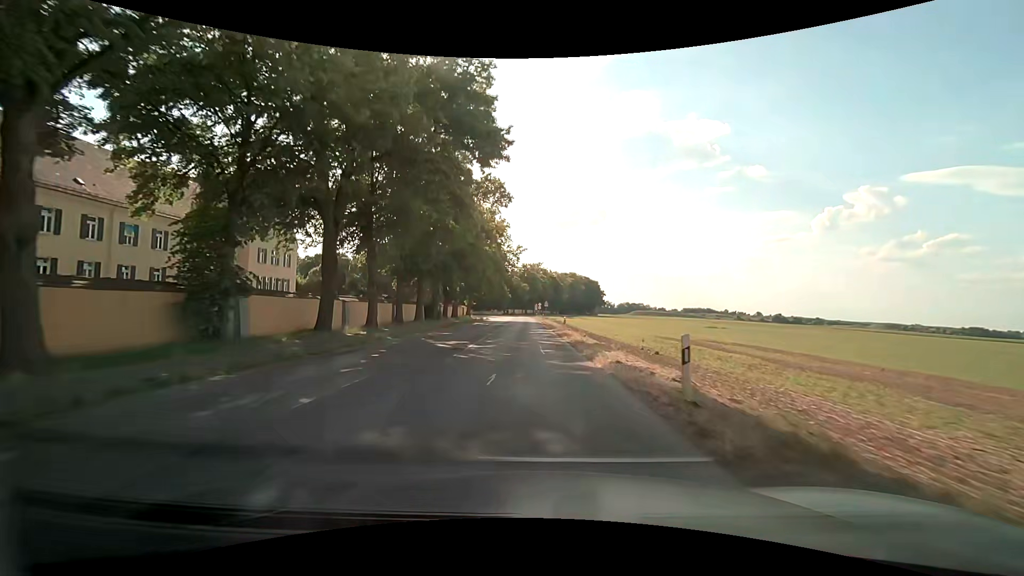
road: unclassified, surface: asphalt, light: Day
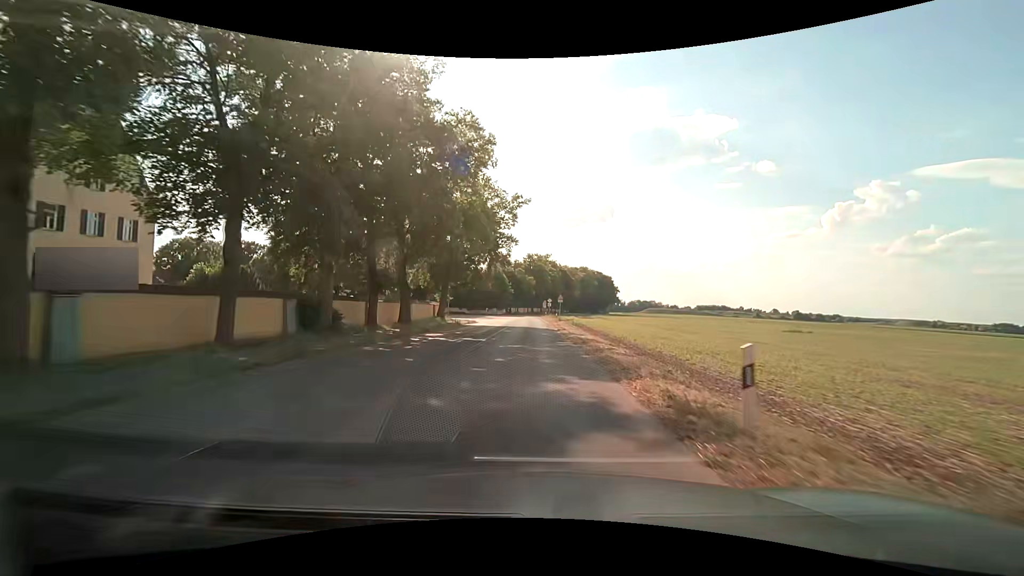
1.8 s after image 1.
(-0.3, +28.1) m; 0°
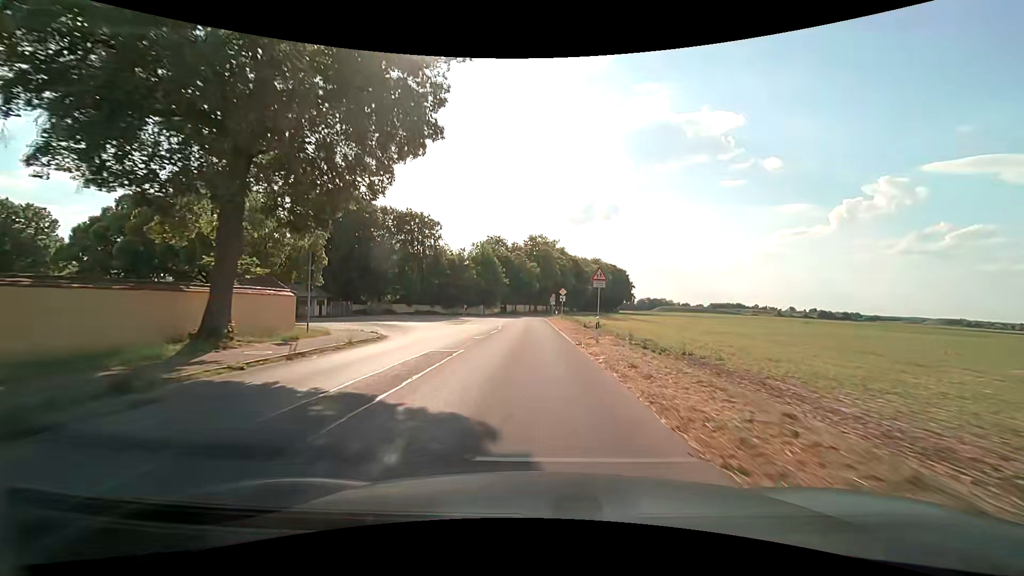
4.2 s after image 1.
(-0.3, +36.0) m; -1°
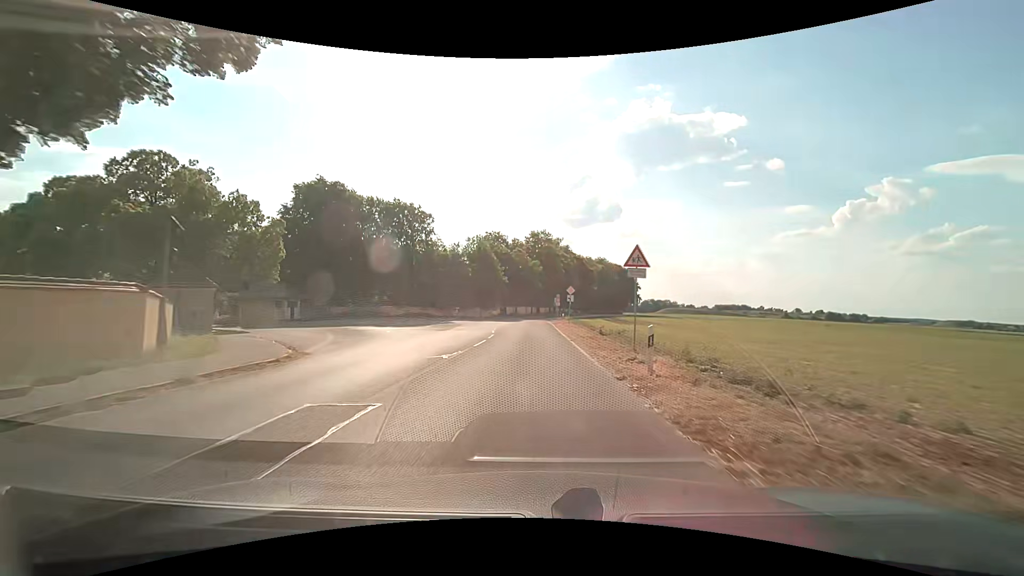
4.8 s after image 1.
(-0.1, +8.8) m; -1°
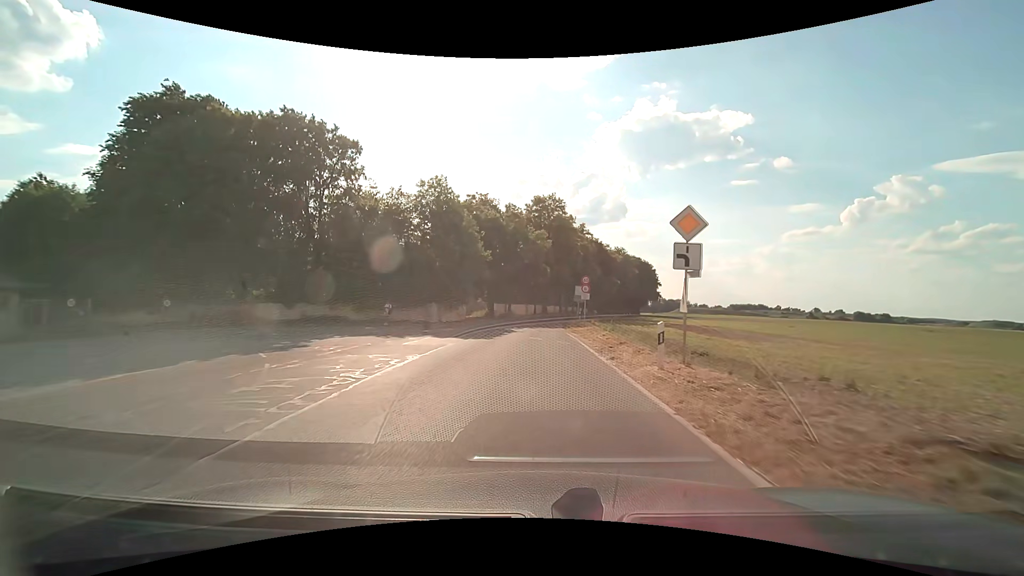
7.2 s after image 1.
(+0.2, +34.6) m; 0°
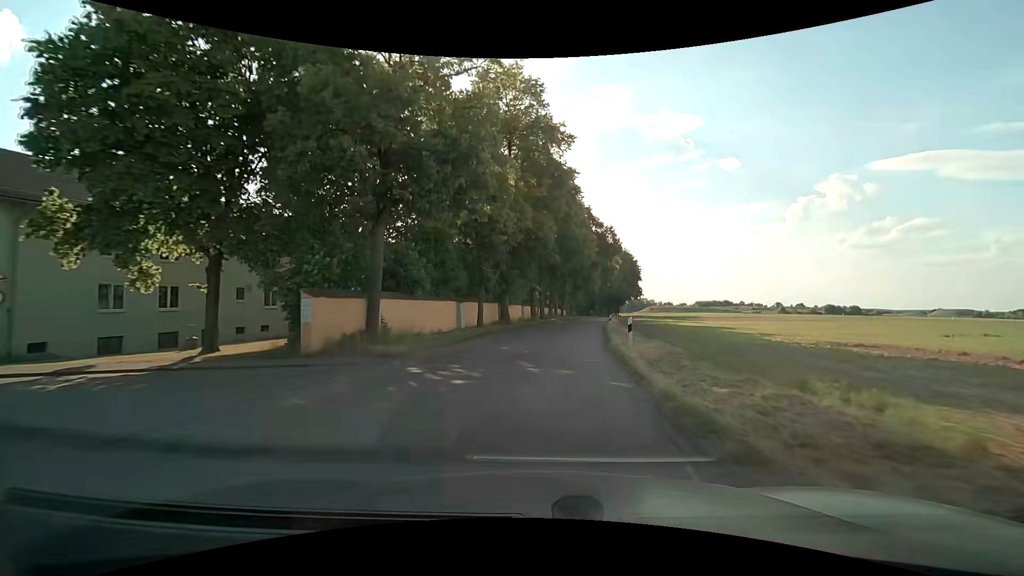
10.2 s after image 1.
(+0.5, +42.1) m; +4°
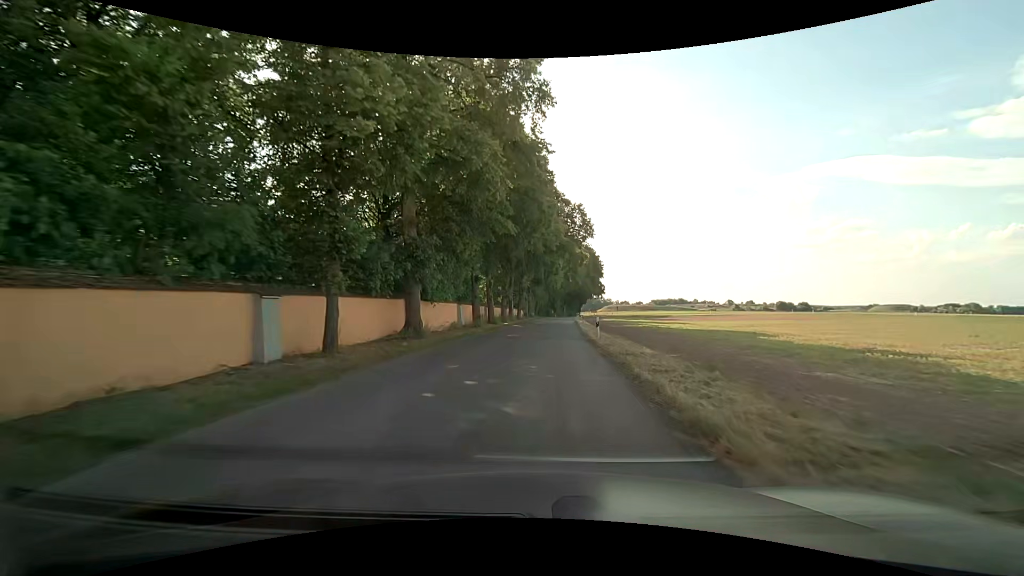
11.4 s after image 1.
(+0.8, +16.4) m; +5°
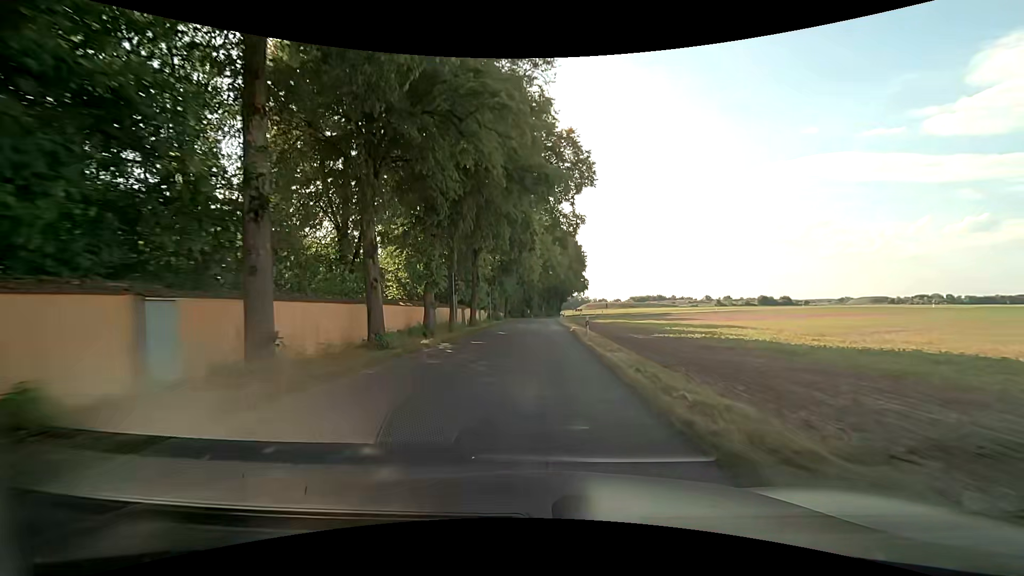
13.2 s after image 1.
(+0.8, +24.1) m; +3°
(0, +10) (0, +20) (0, +30) (0, +40) (0, +50) (0, +60) (0, +70) (+1, +80) (+2, +90) (+7, +99) m
